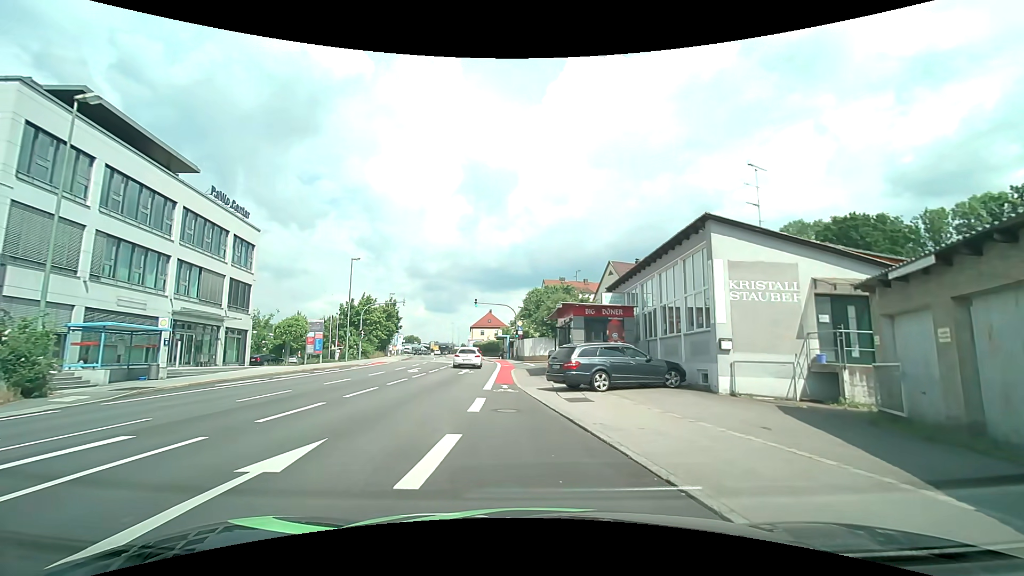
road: tertiary_link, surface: asphalt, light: Day
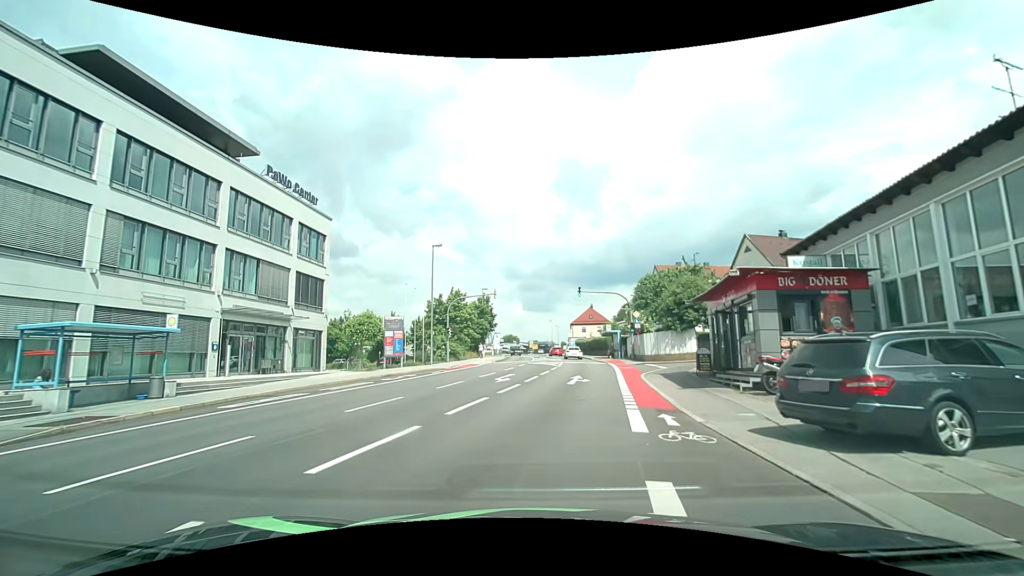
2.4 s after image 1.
(-1.4, +9.1) m; -12°
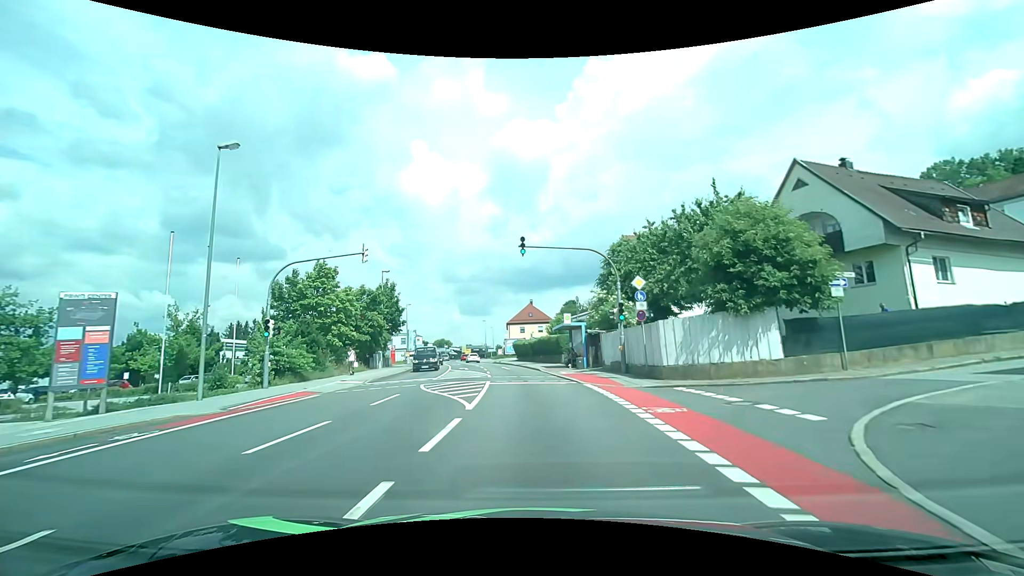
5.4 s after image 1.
(+1.3, +21.7) m; +7°
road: tertiary
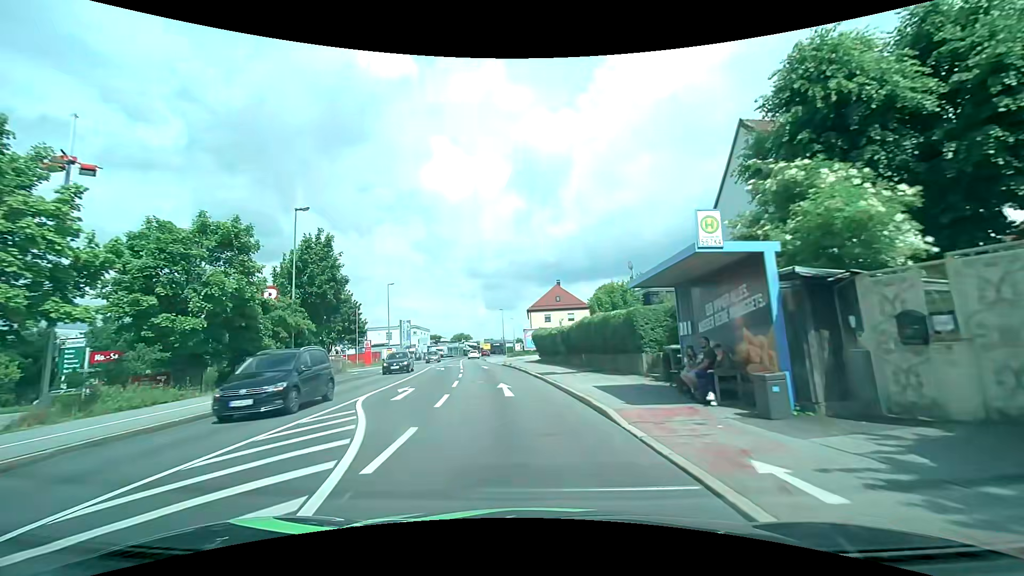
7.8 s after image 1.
(-0.3, +24.2) m; -3°
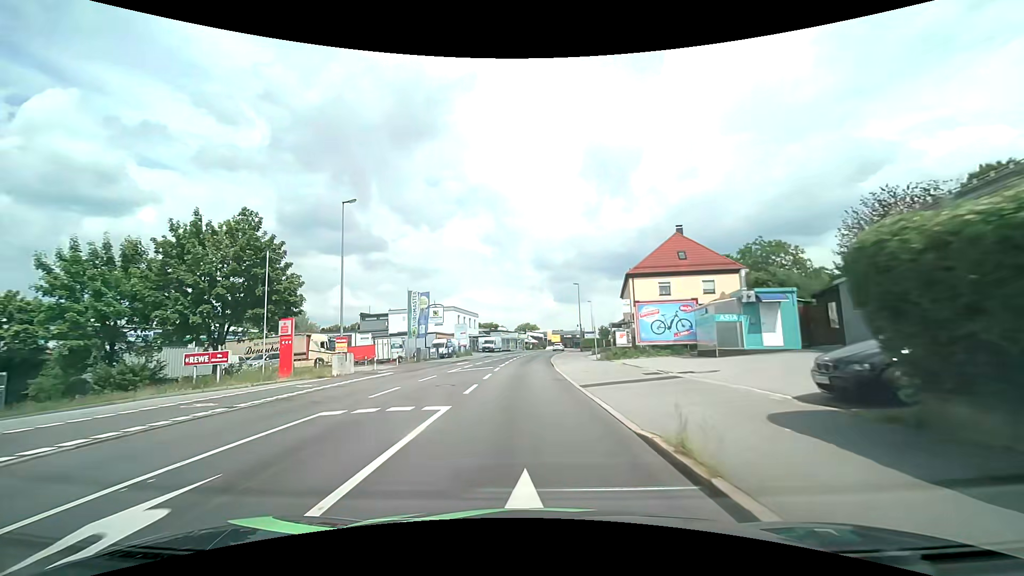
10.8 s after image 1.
(-2.9, +35.0) m; -8°
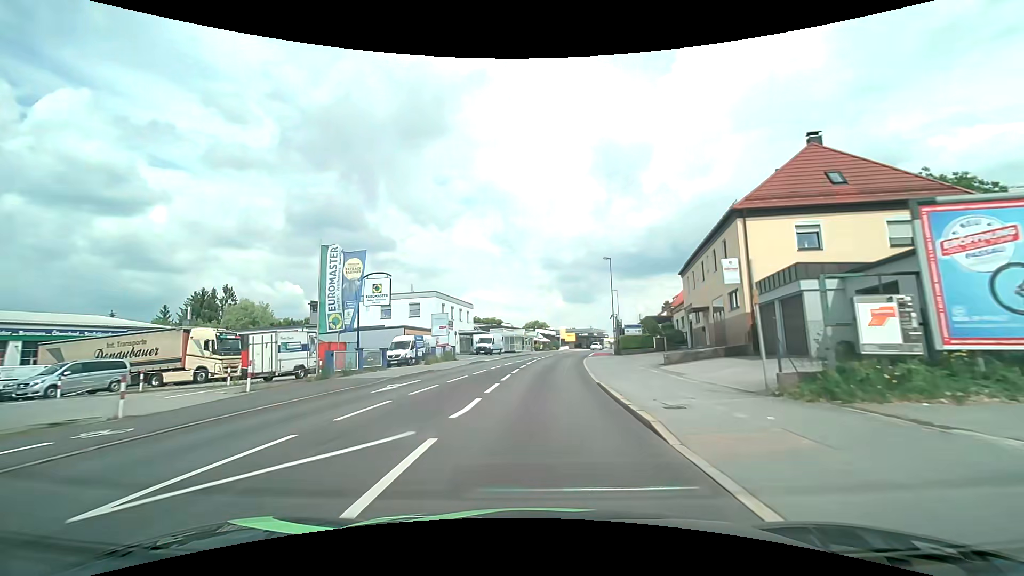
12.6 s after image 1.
(-0.5, +22.1) m; -1°
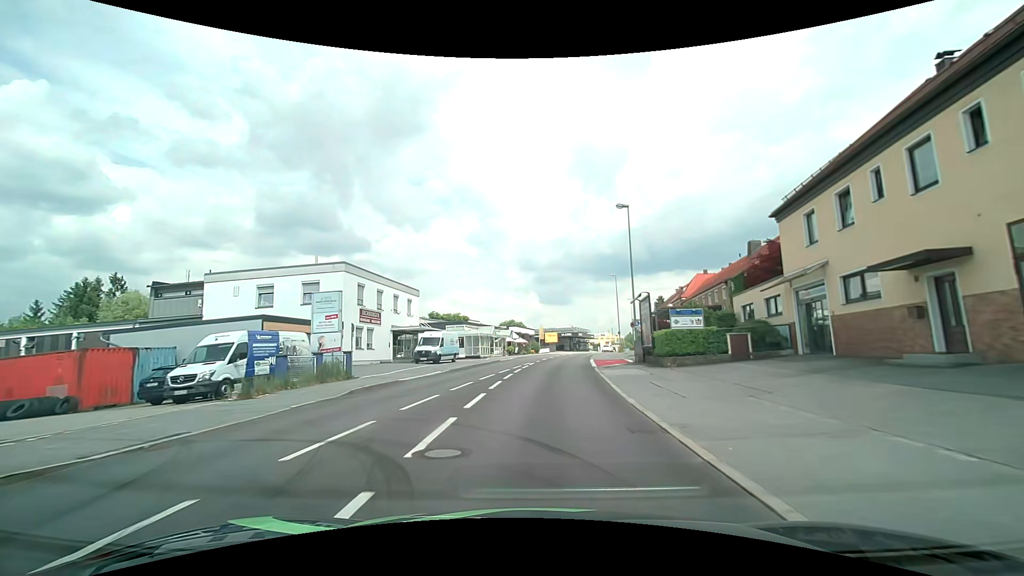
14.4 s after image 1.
(+0.5, +21.1) m; +3°
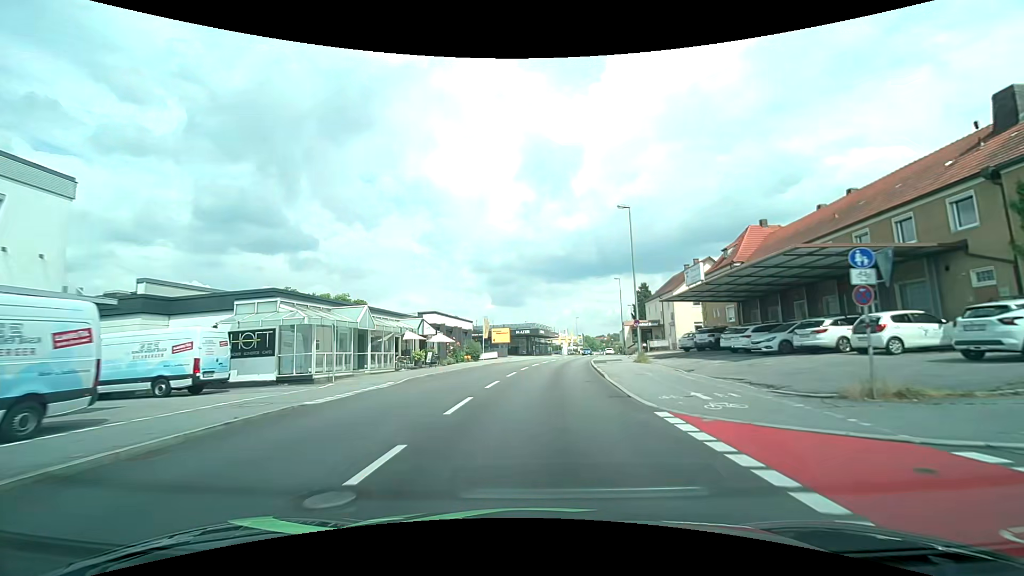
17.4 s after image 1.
(+1.4, +34.1) m; +5°
(0, +10) (+1, +20) (+1, +30) (+2, +40) (+4, +50) (+6, +60) (+8, +69) (+10, +79) (+12, +89) (+14, +99) m
